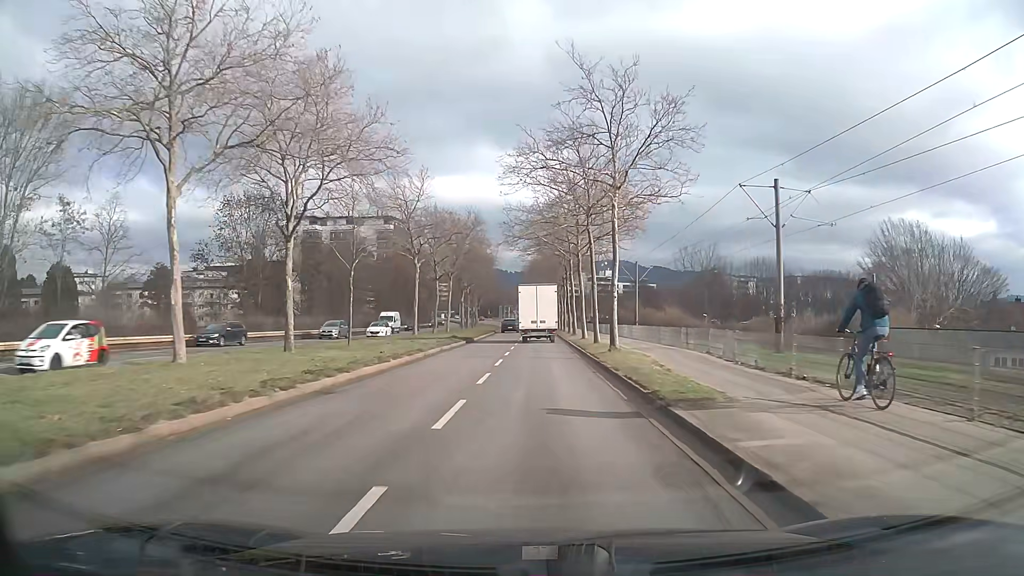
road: secondary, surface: asphalt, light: Day
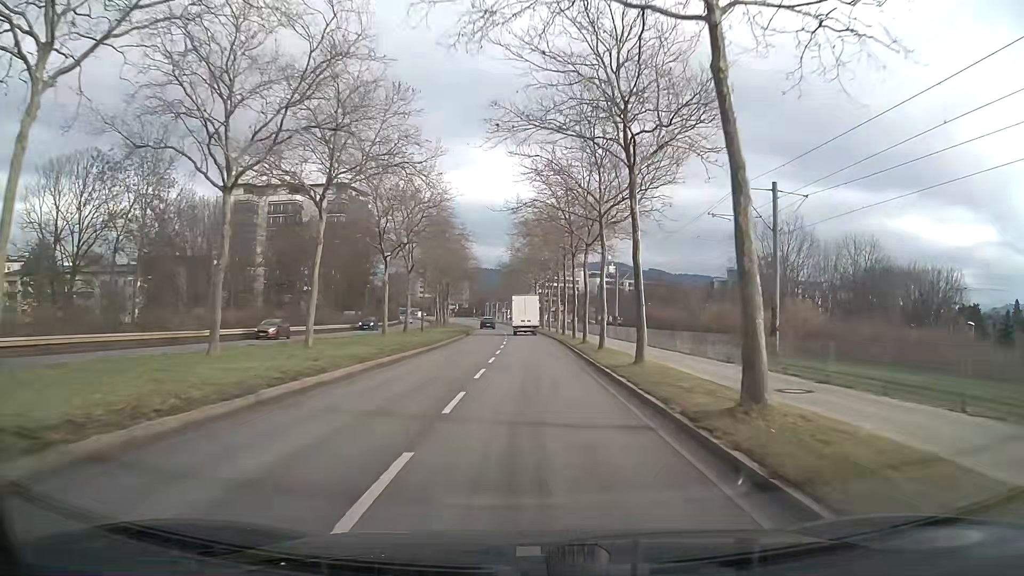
(+0.4, +40.6) m; 0°
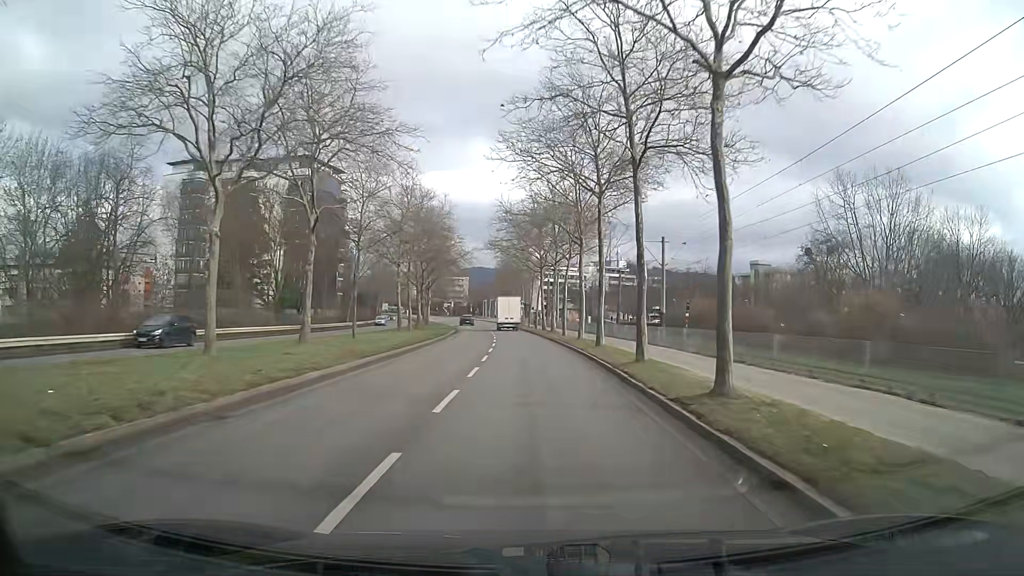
(+0.1, +24.2) m; 0°
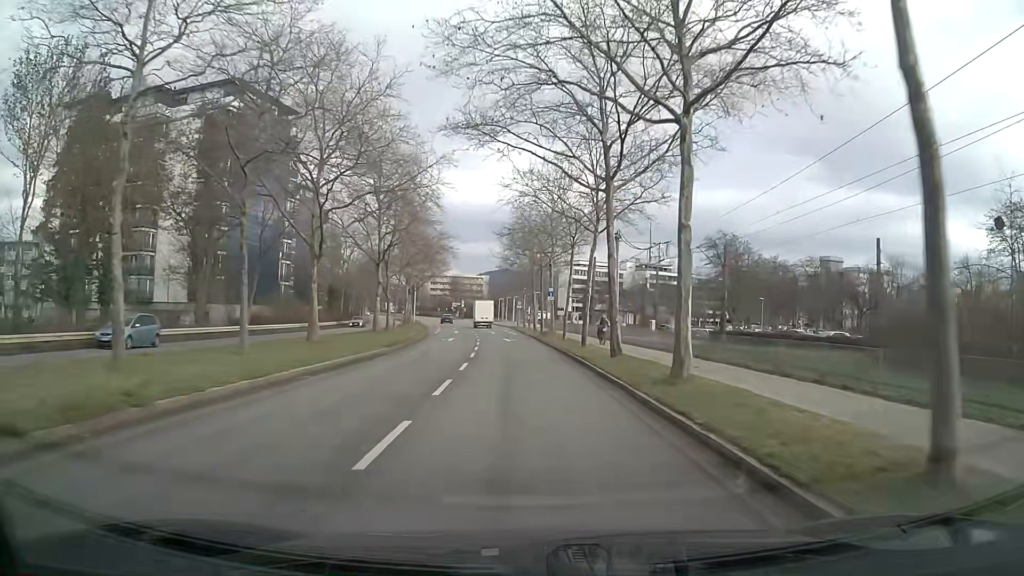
(-0.6, +39.8) m; -2°
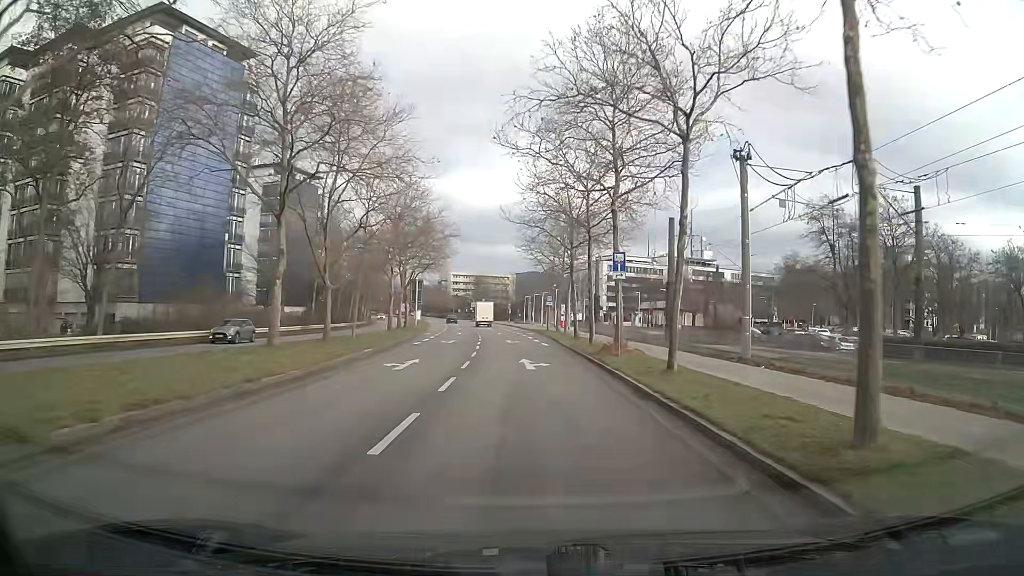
(-0.5, +23.3) m; -2°
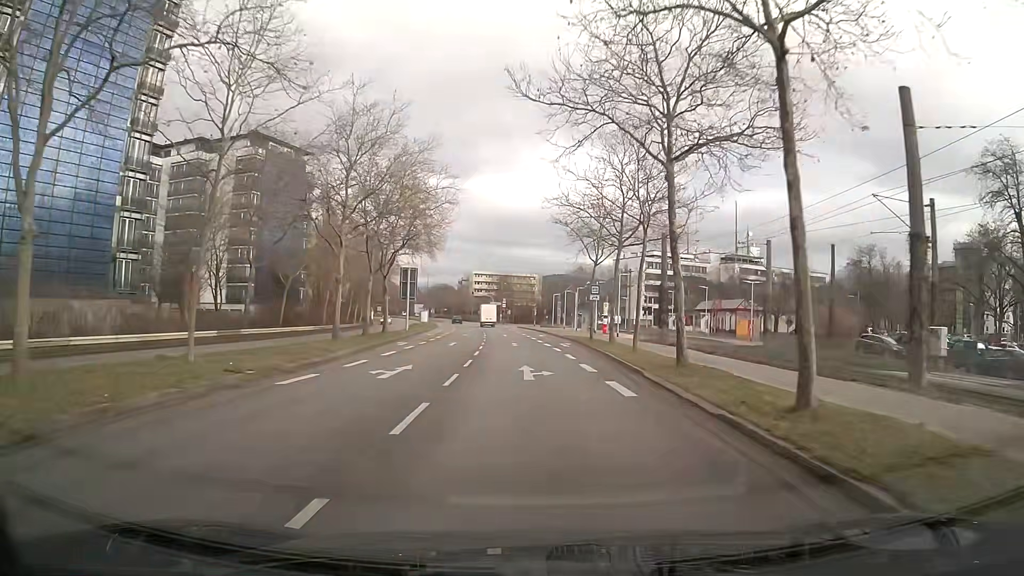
(-0.5, +22.8) m; -2°
